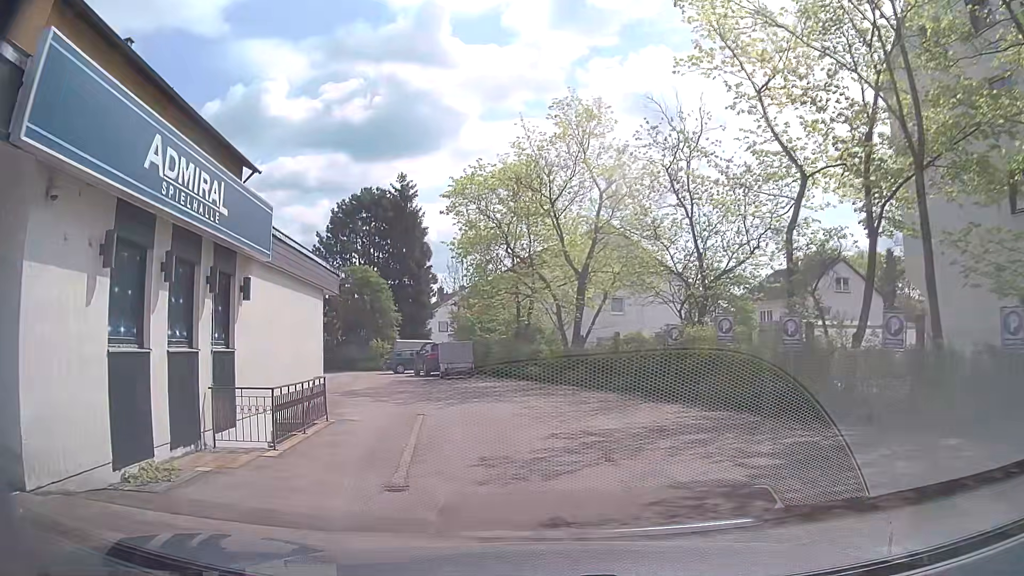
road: tertiary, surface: asphalt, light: Day
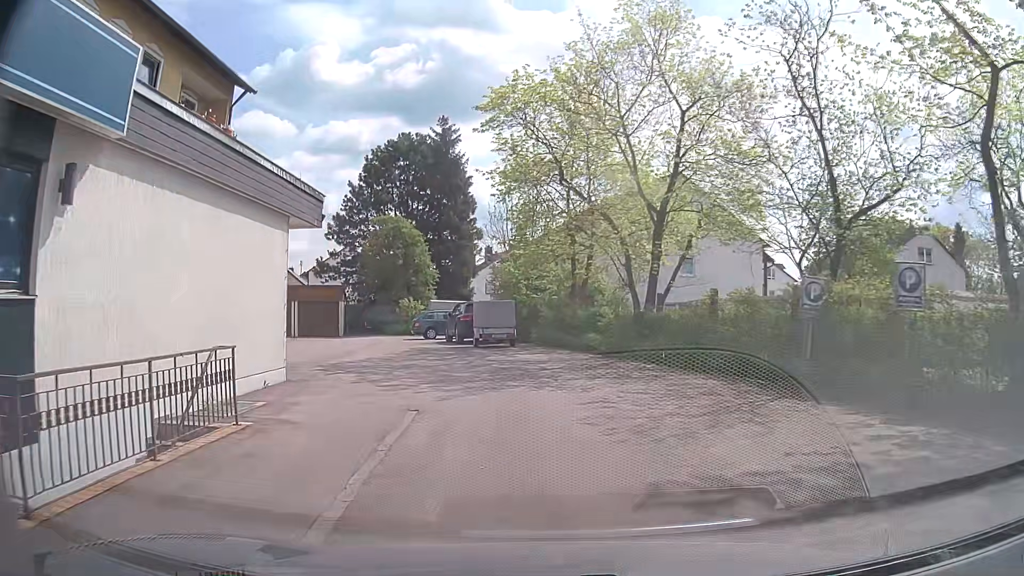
(-0.3, +6.4) m; -7°
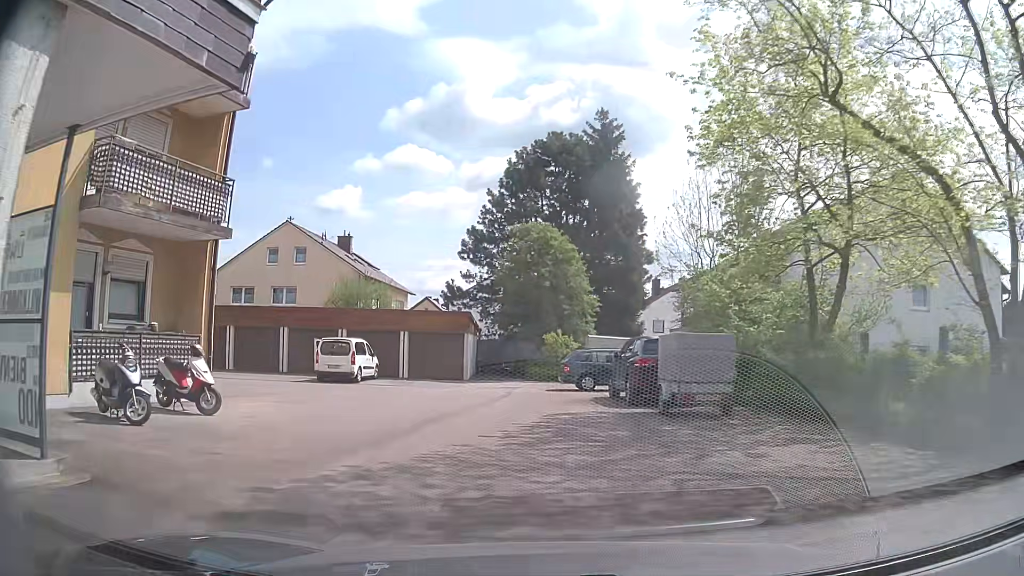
(-1.0, +10.6) m; -11°
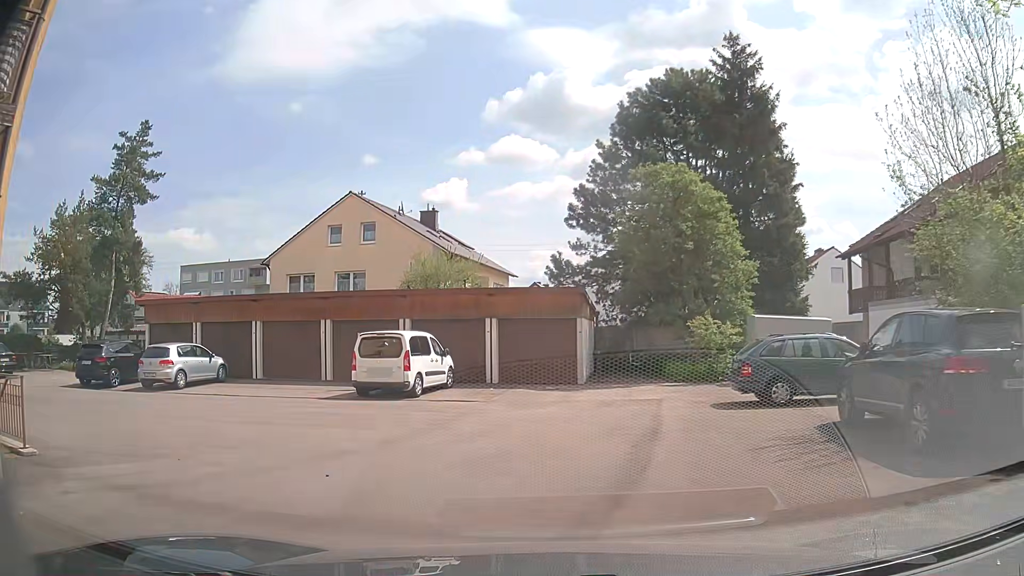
(-0.9, +9.1) m; -11°
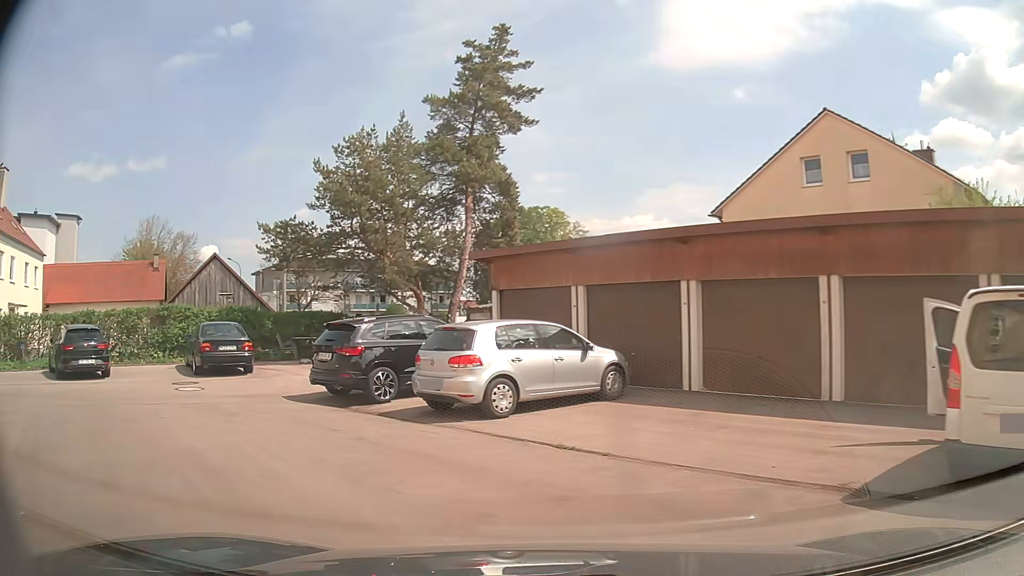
(-3.3, +12.2) m; -39°
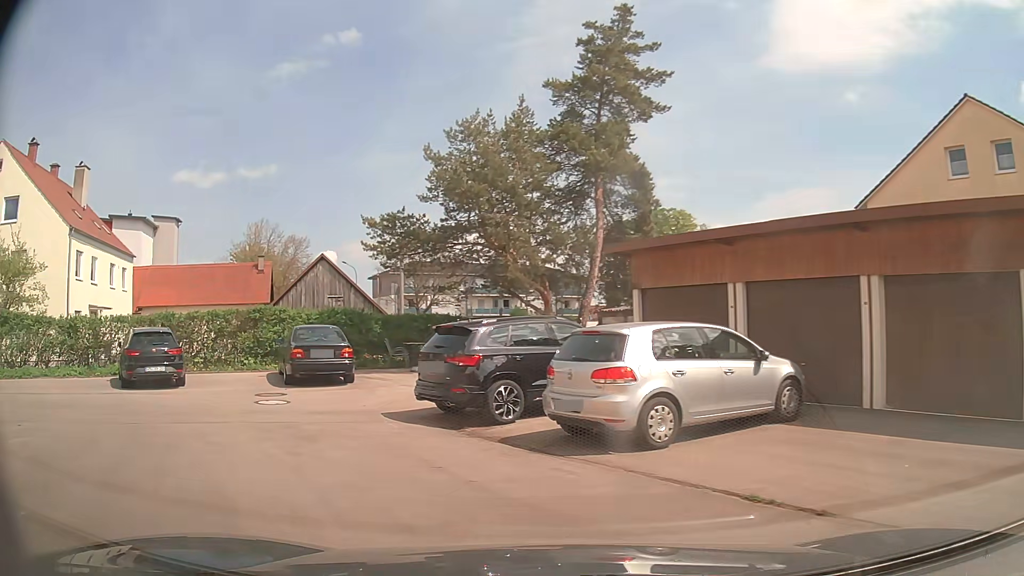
(-0.2, +2.4) m; -10°
